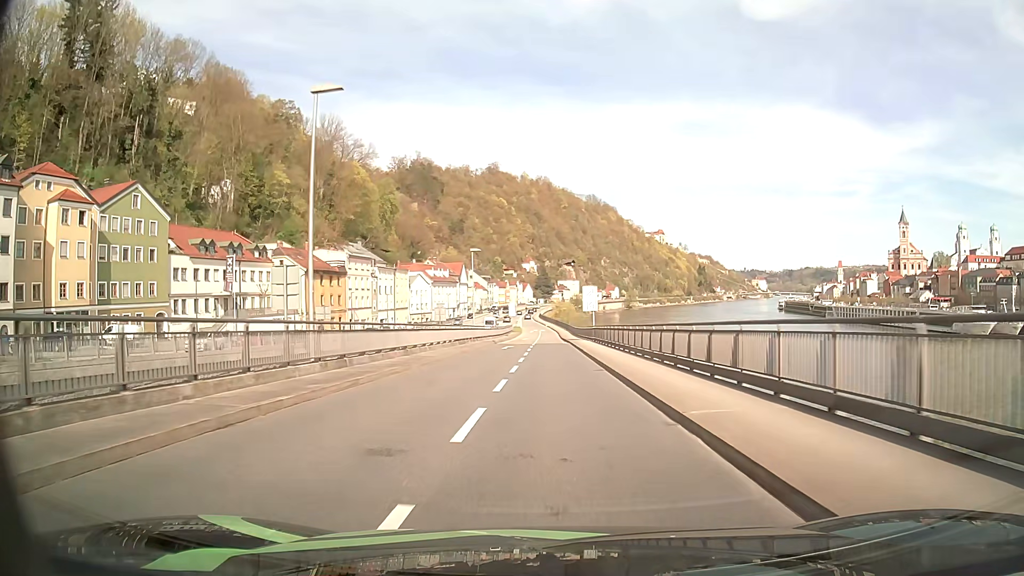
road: primary_link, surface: asphalt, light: Day
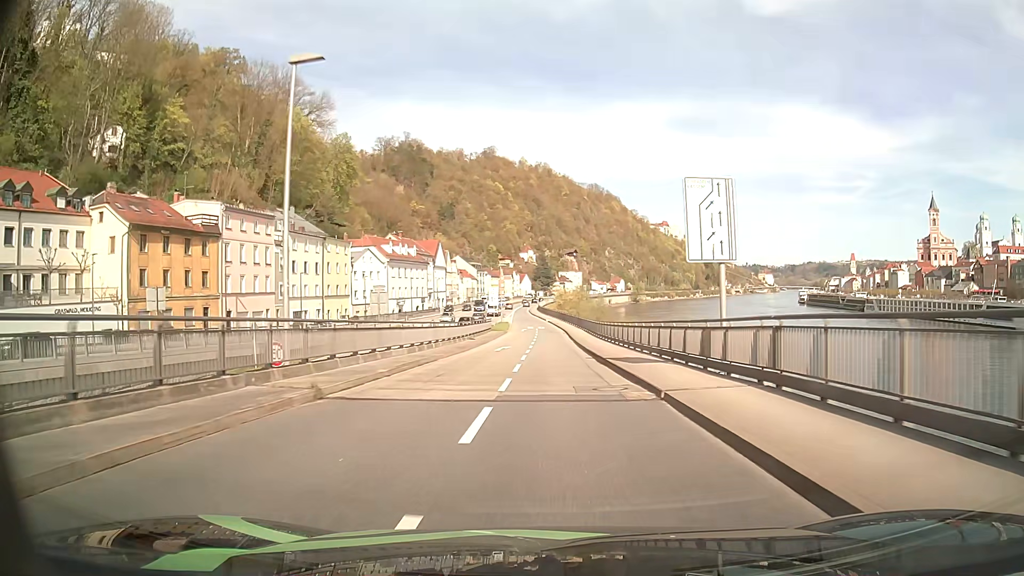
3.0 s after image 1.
(-0.1, +42.5) m; 0°
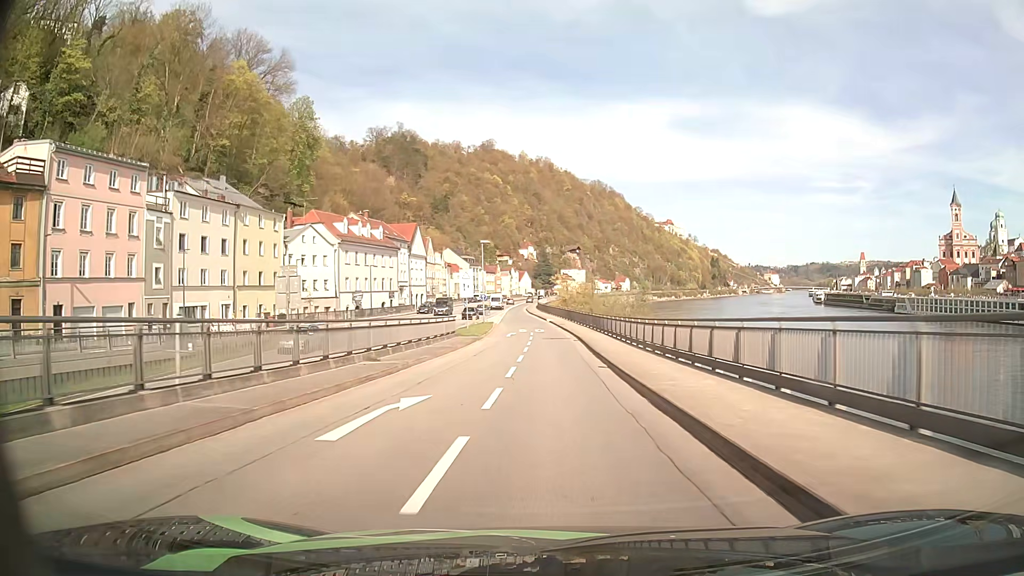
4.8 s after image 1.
(+0.1, +26.4) m; 0°
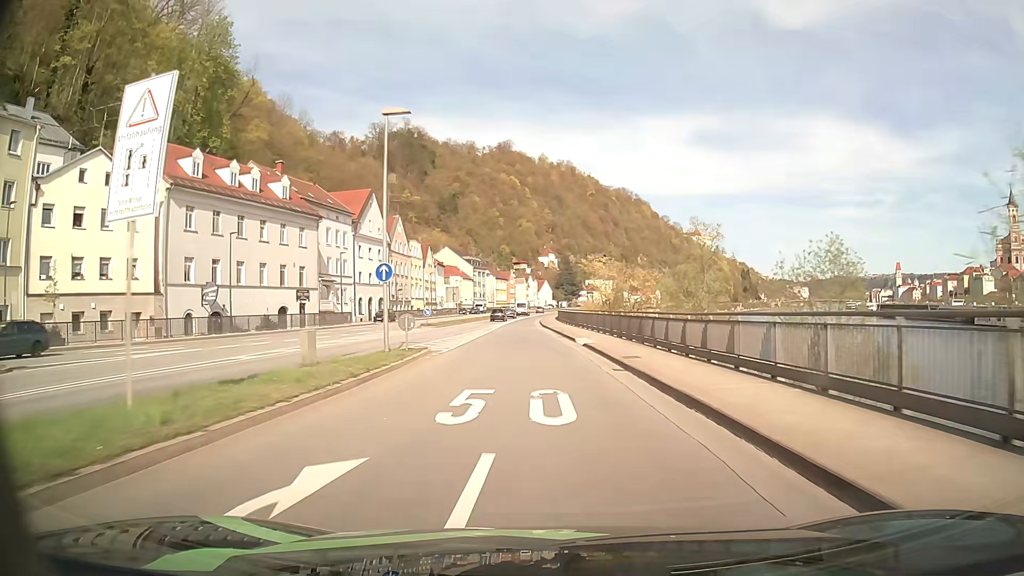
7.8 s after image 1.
(-0.2, +43.4) m; -2°
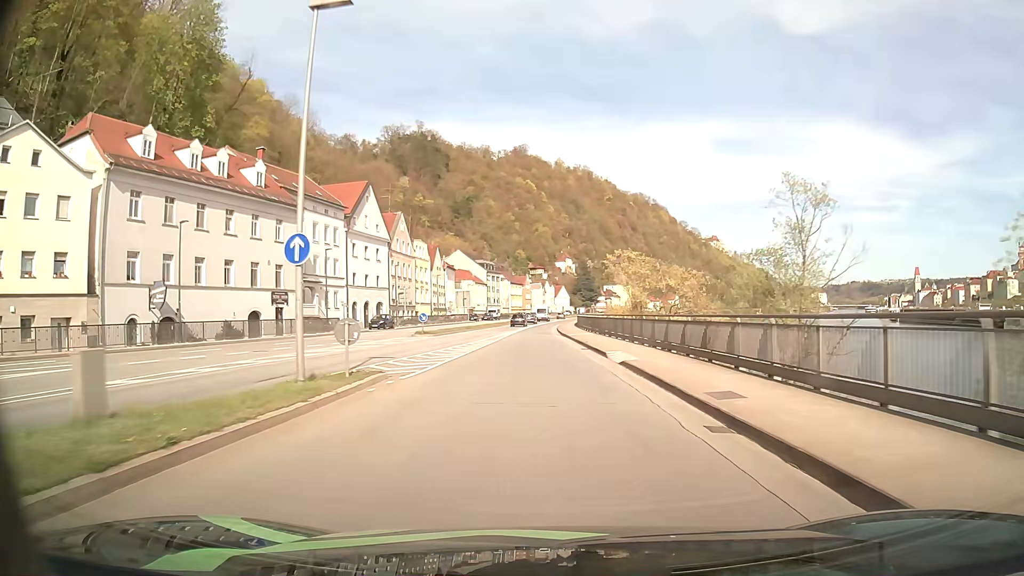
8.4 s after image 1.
(-0.1, +8.8) m; -2°
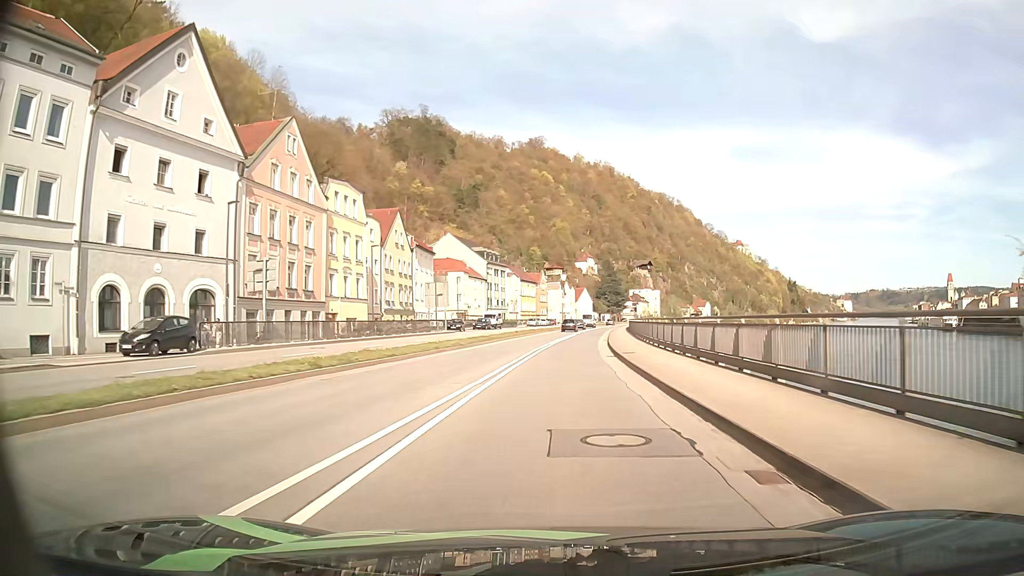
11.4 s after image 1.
(-0.9, +42.6) m; -1°
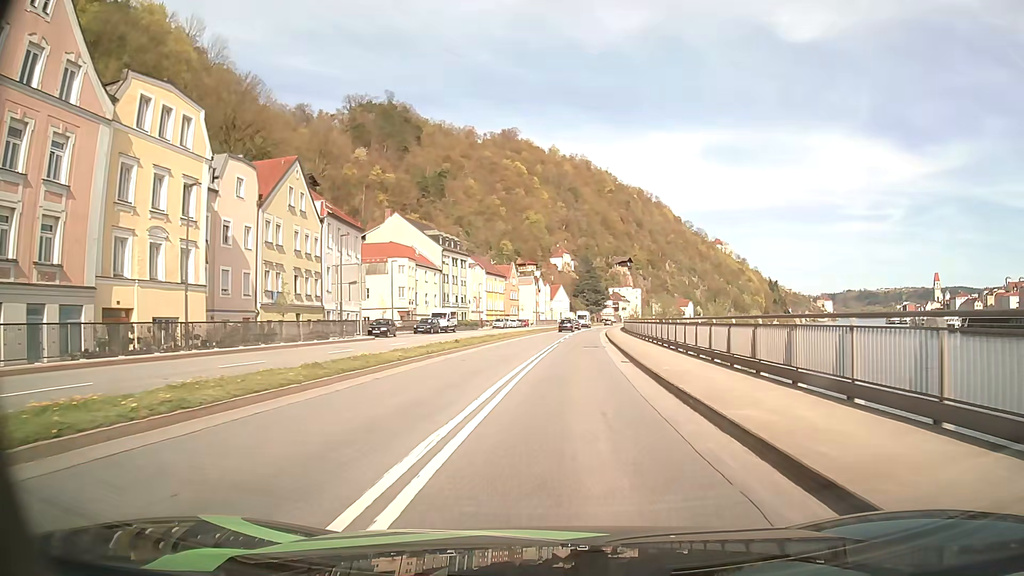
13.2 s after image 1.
(+0.3, +23.6) m; +2°
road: primary
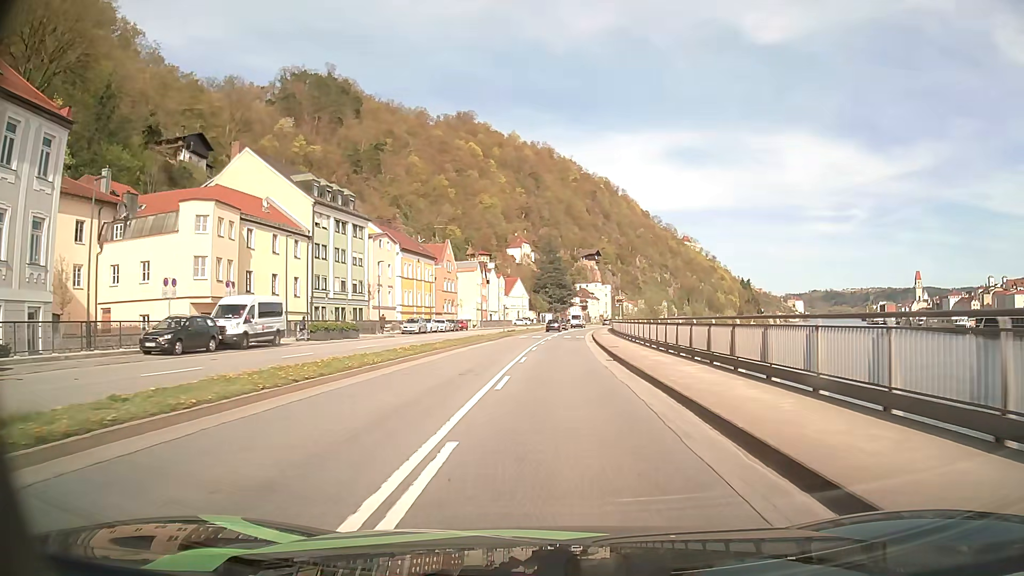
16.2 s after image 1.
(+1.7, +39.2) m; +4°
(0, +10) (0, +20) (0, +30) (+1, +40) (+1, +50) (+1, +60) (+2, +70) (+3, +80) (+4, +90) (+5, +100) m
